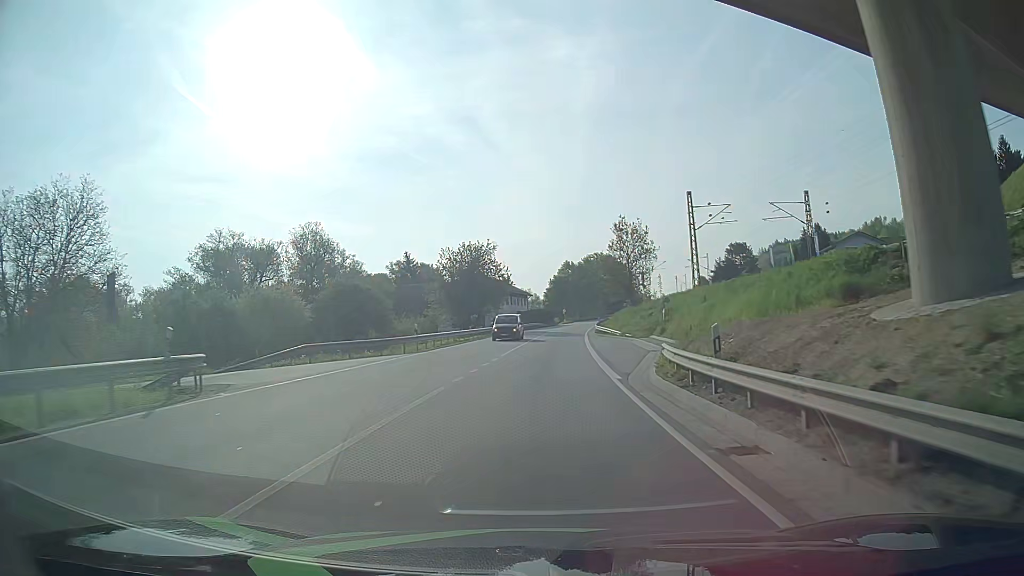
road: primary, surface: asphalt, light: Day
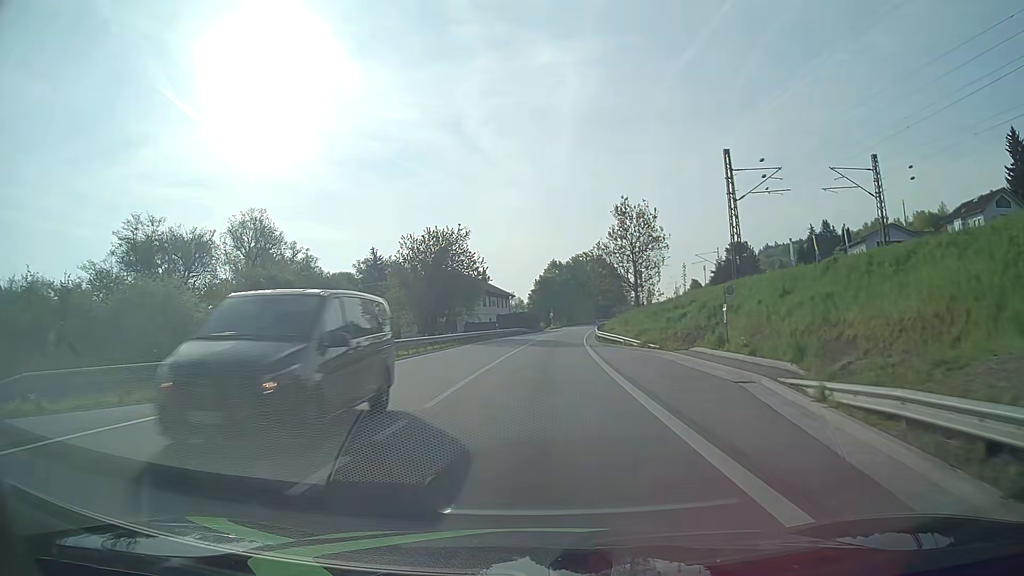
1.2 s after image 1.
(+0.1, +16.3) m; +1°
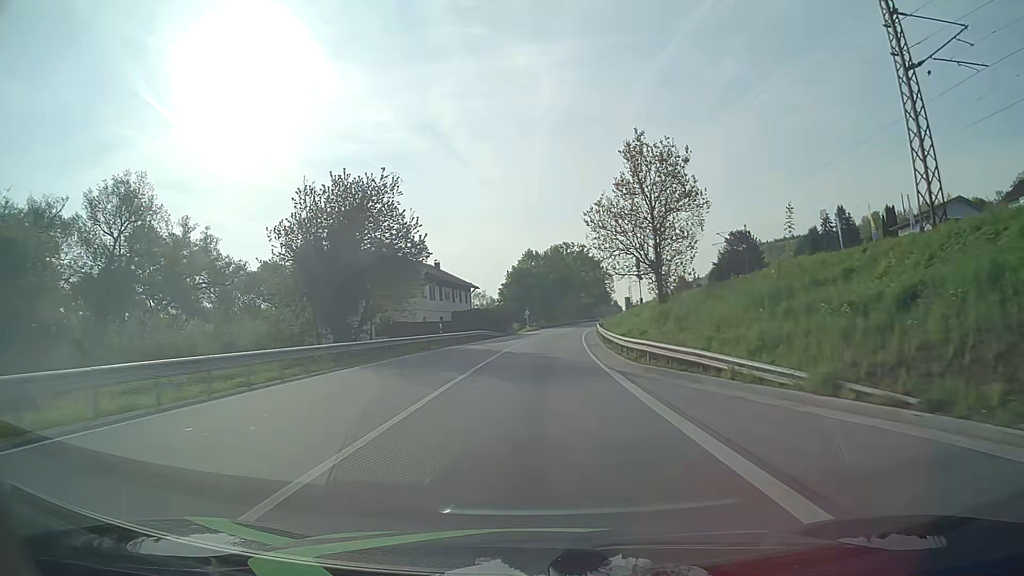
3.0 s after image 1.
(+0.4, +24.5) m; +2°
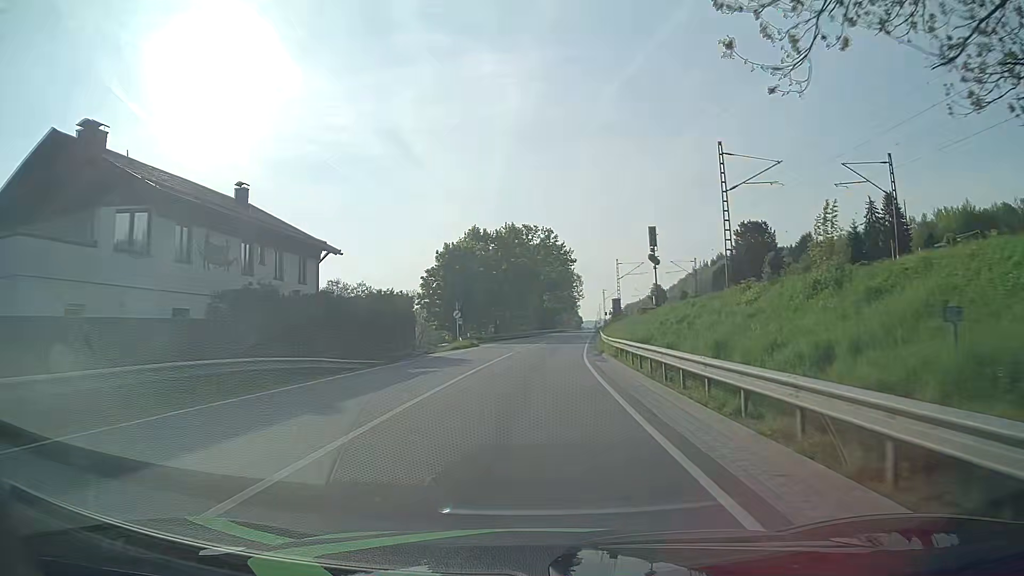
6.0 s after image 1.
(+1.5, +41.2) m; +4°
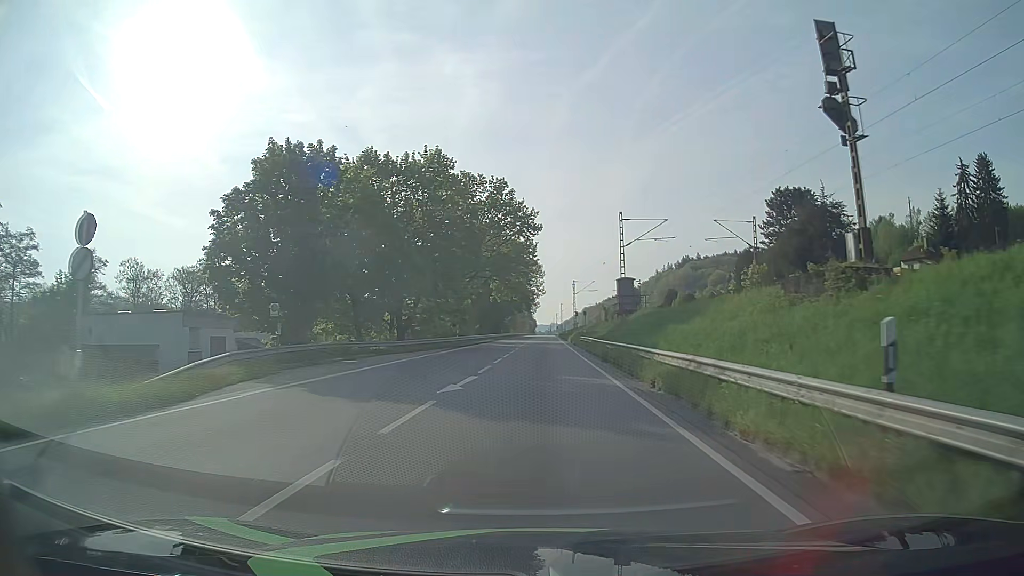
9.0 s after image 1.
(+1.5, +41.7) m; +4°
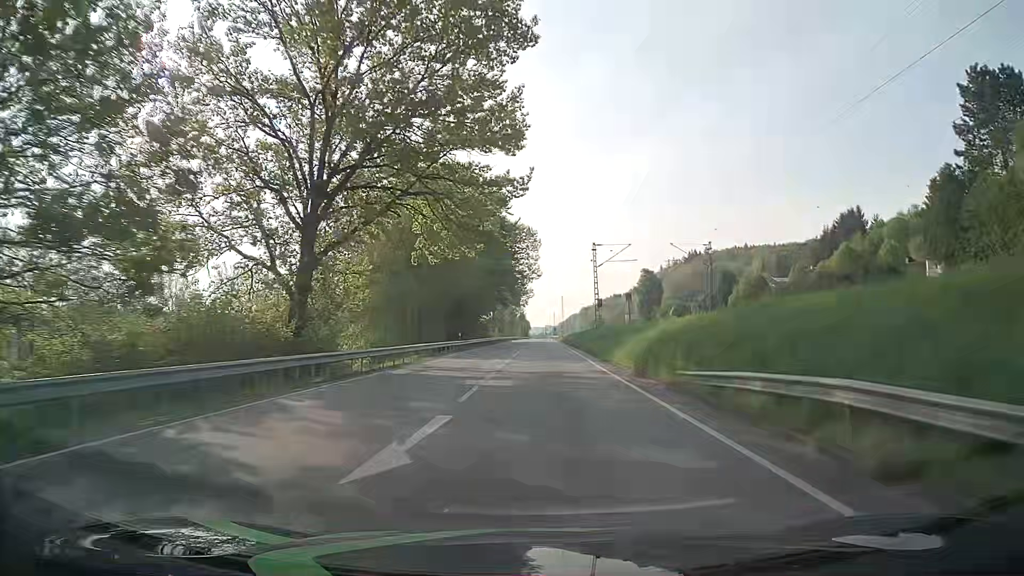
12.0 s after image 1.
(+0.5, +51.4) m; +1°
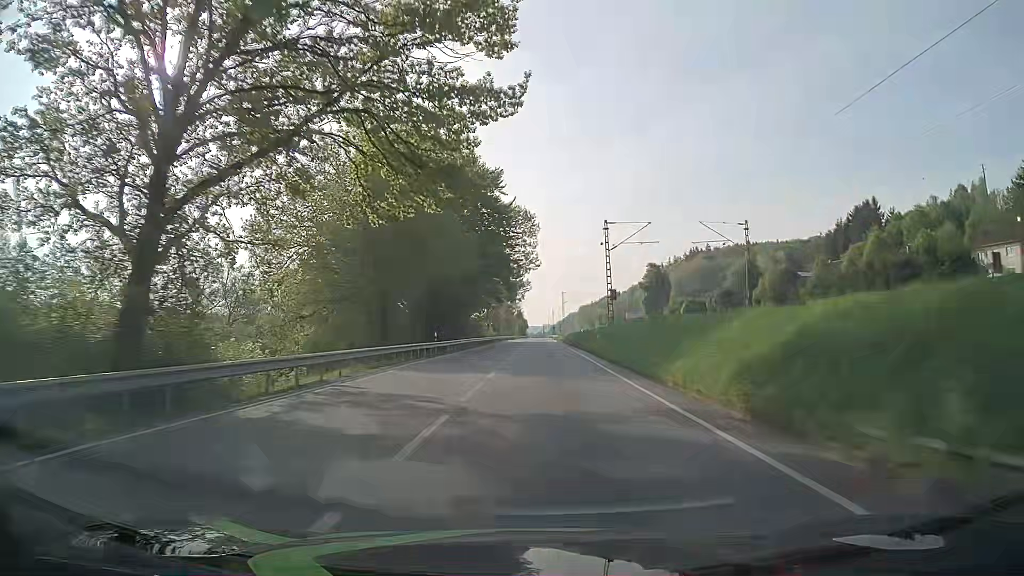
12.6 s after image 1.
(0.0, +12.4) m; 0°
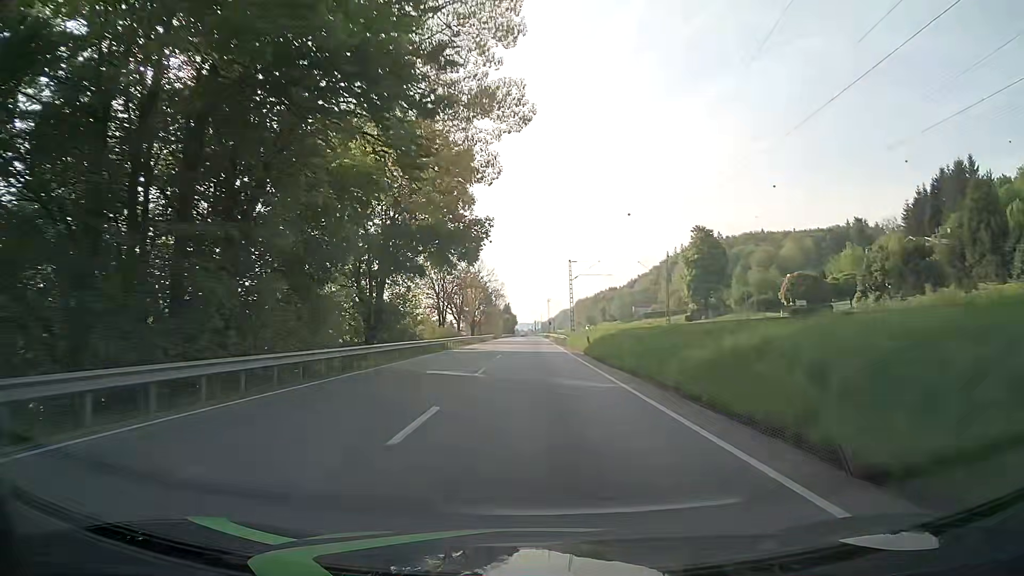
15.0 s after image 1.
(+0.4, +55.7) m; +1°
(0, +10) (0, +20) (0, +30) (0, +40) (0, +50) (0, +60) (0, +70) (0, +80) (0, +90) (0, +100) m
